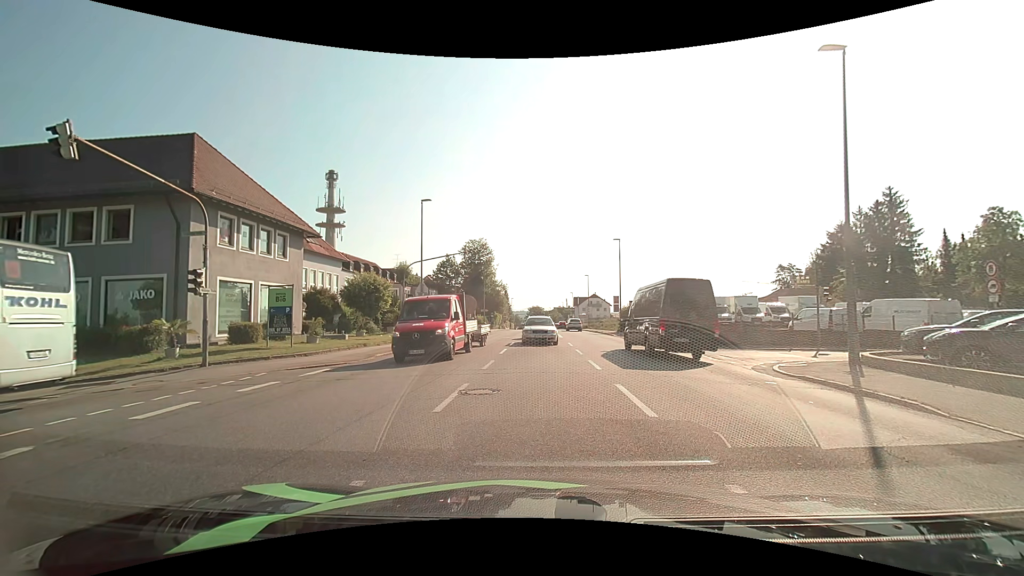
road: tertiary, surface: asphalt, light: Day
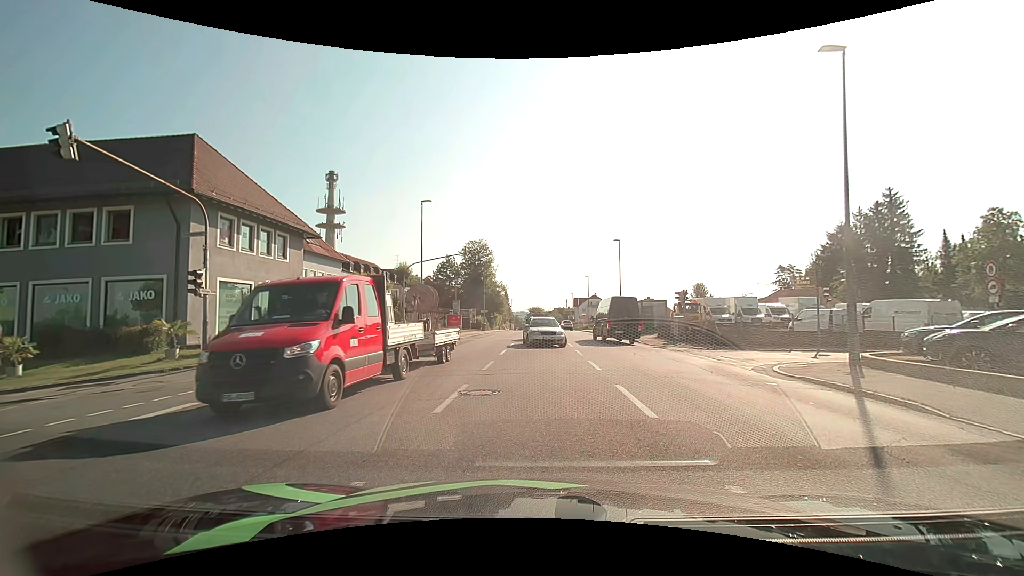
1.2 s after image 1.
(0.0, 0.0) m; 0°
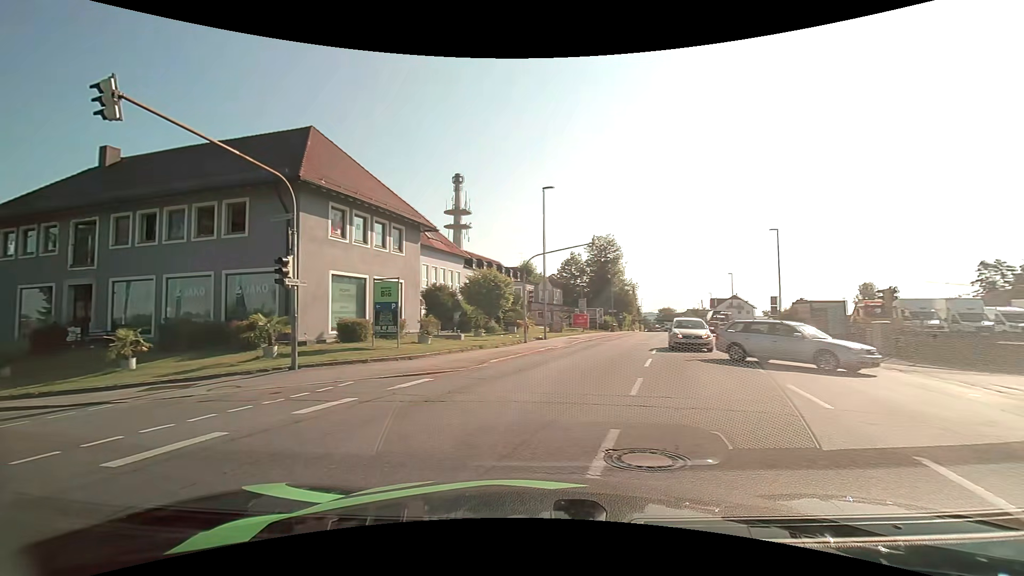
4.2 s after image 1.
(-0.3, +4.3) m; -15°
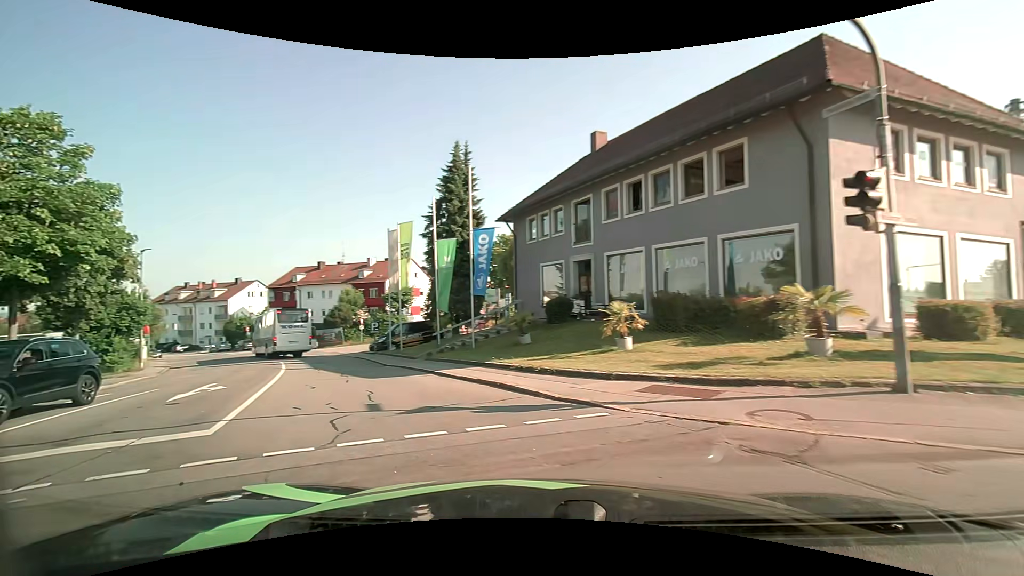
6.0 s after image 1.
(-2.9, +6.2) m; -49°
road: residential
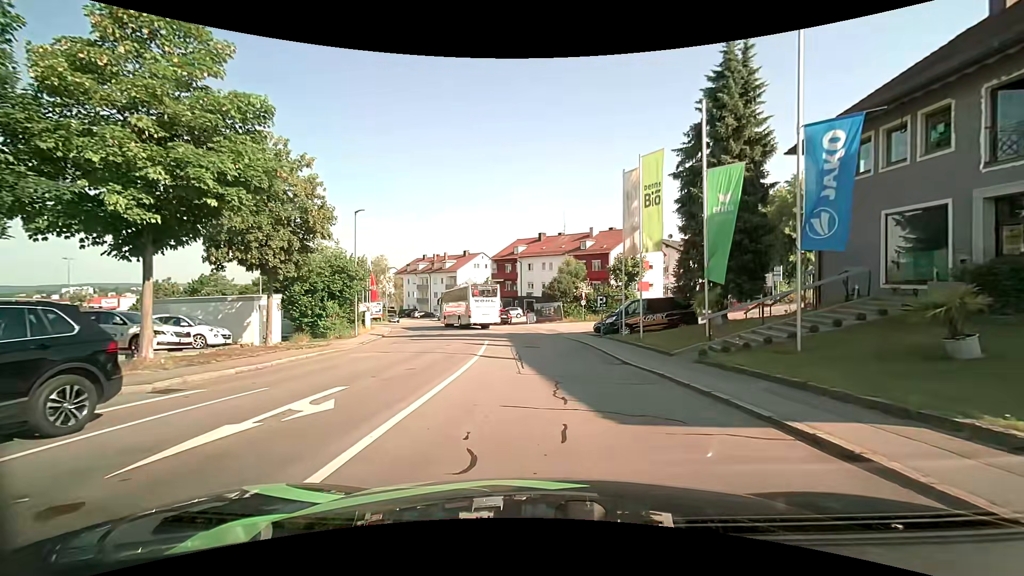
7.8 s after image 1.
(-2.7, +8.8) m; -25°
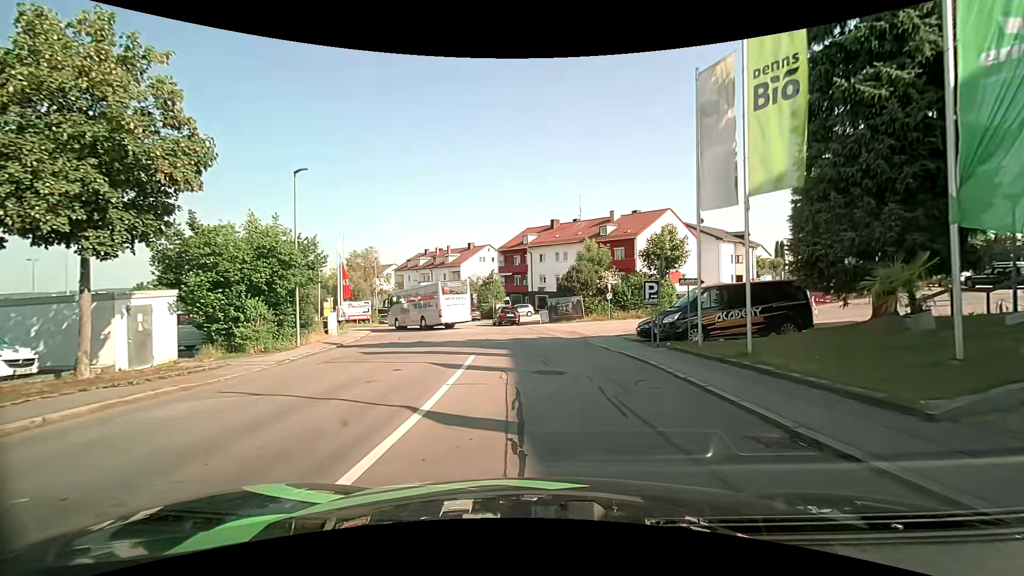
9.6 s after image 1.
(-0.1, +9.5) m; -1°
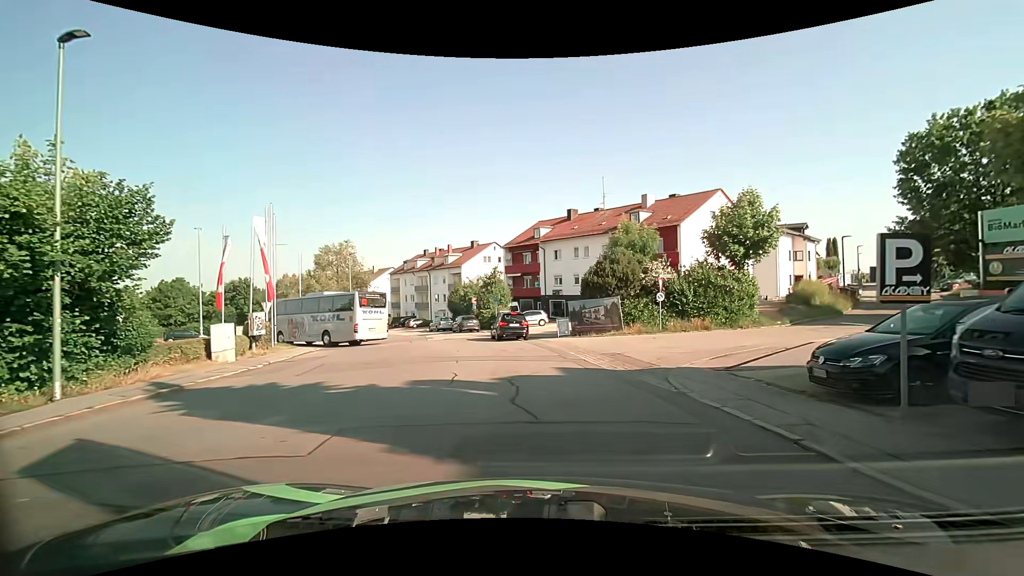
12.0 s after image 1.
(-0.3, +12.2) m; -3°
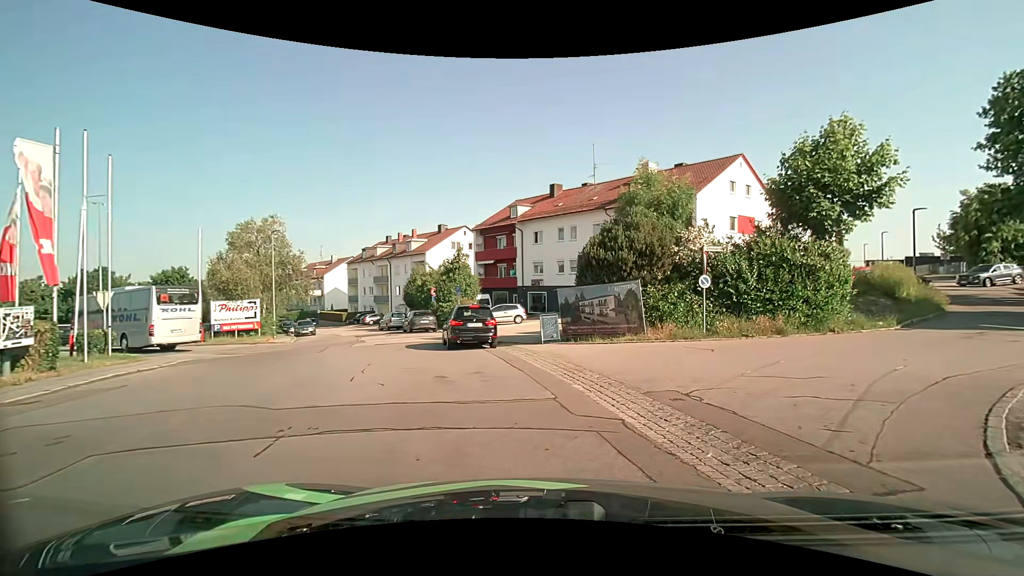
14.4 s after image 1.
(+0.3, +9.7) m; +5°
